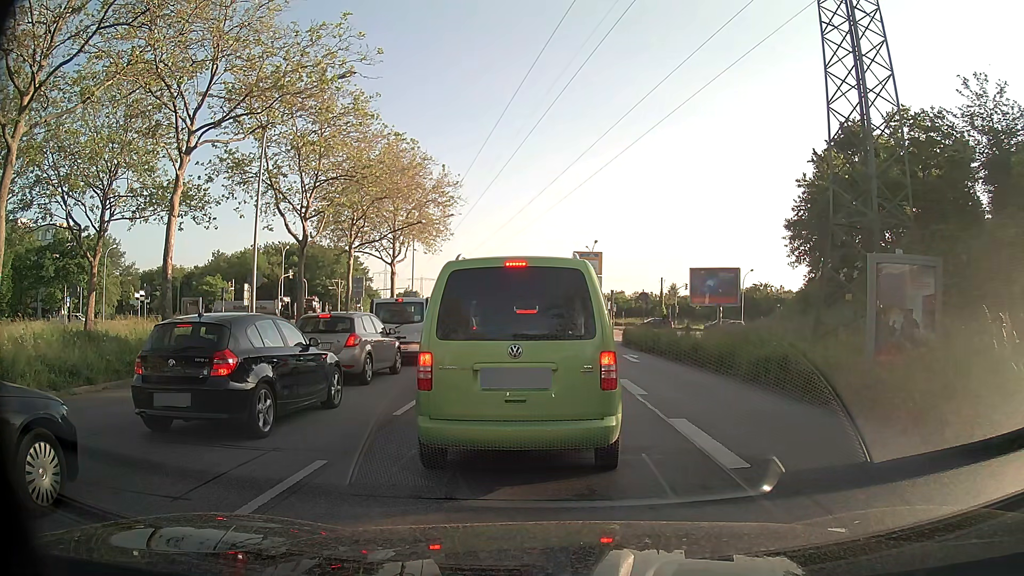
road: primary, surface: asphalt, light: Day
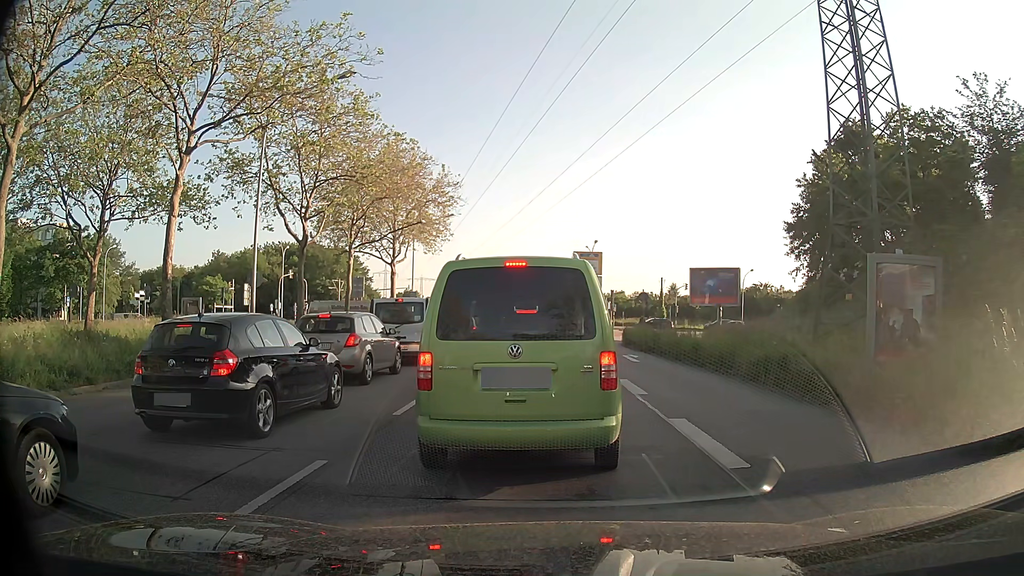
(0.0, 0.0) m; 0°
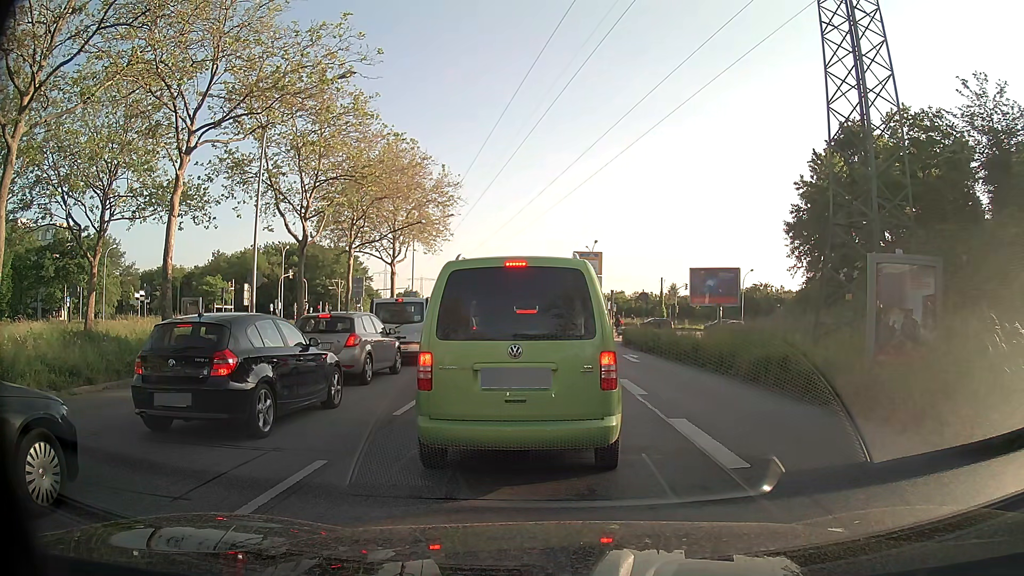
(0.0, 0.0) m; 0°
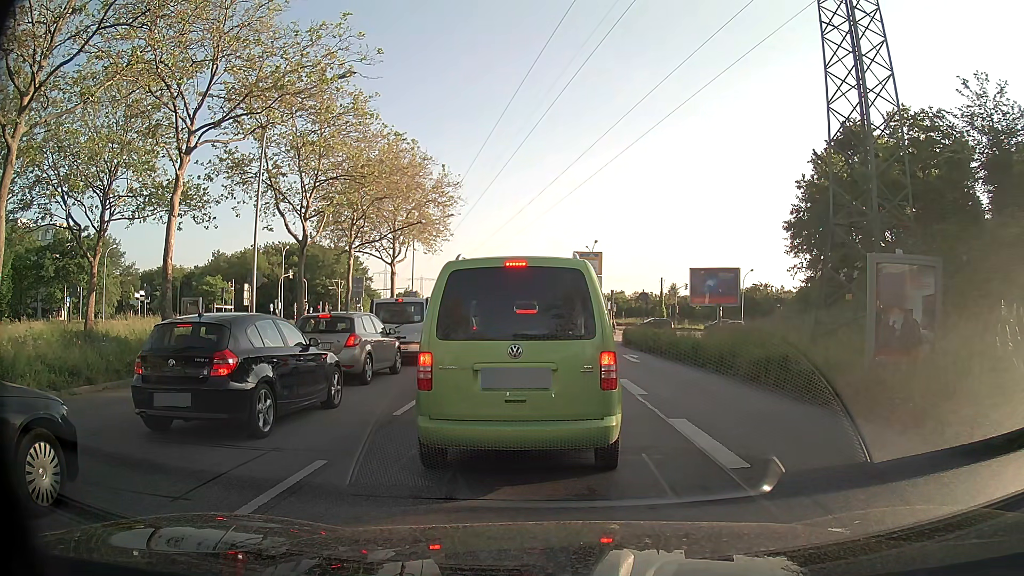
(0.0, 0.0) m; 0°
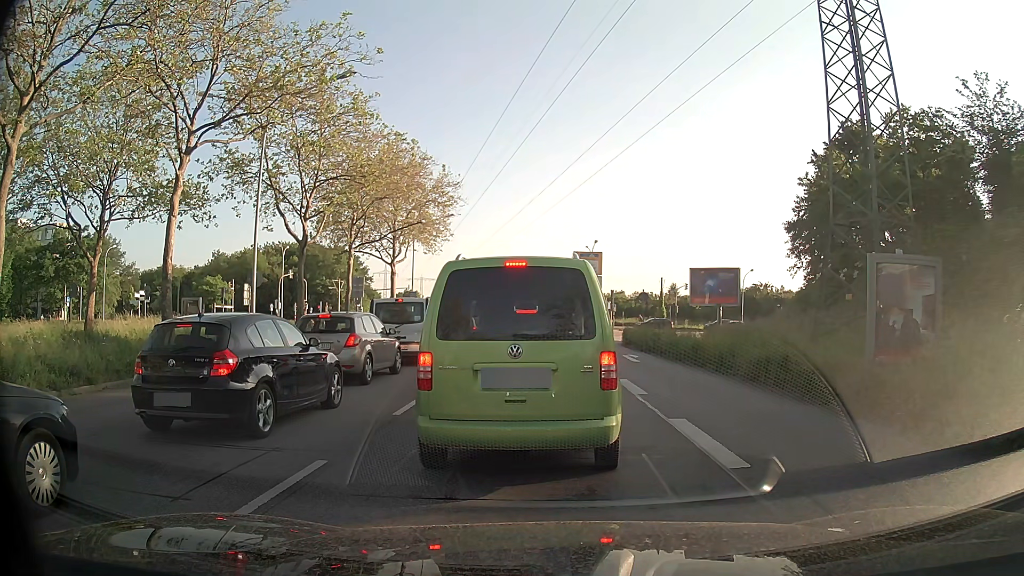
(0.0, 0.0) m; 0°
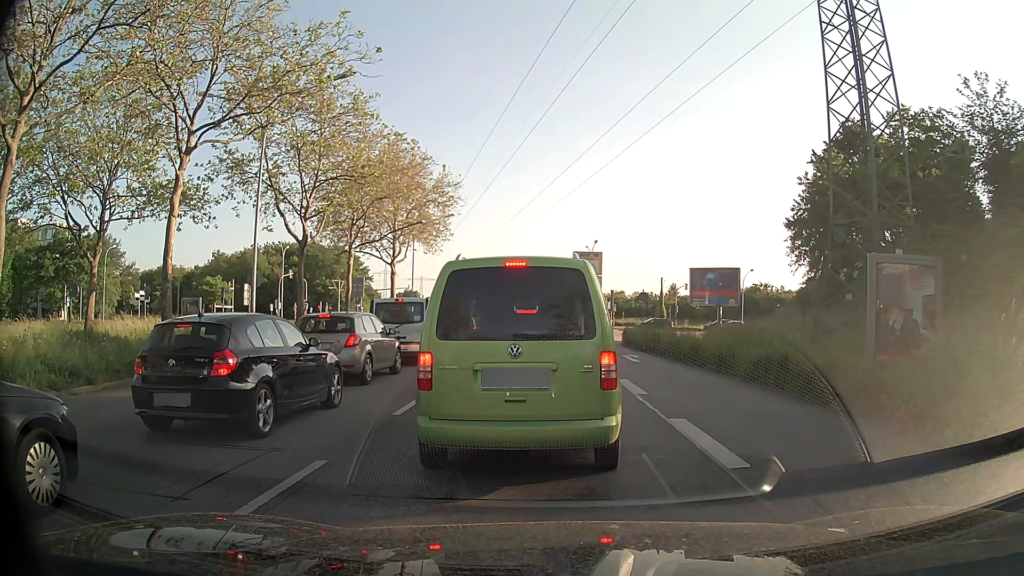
(0.0, 0.0) m; 0°
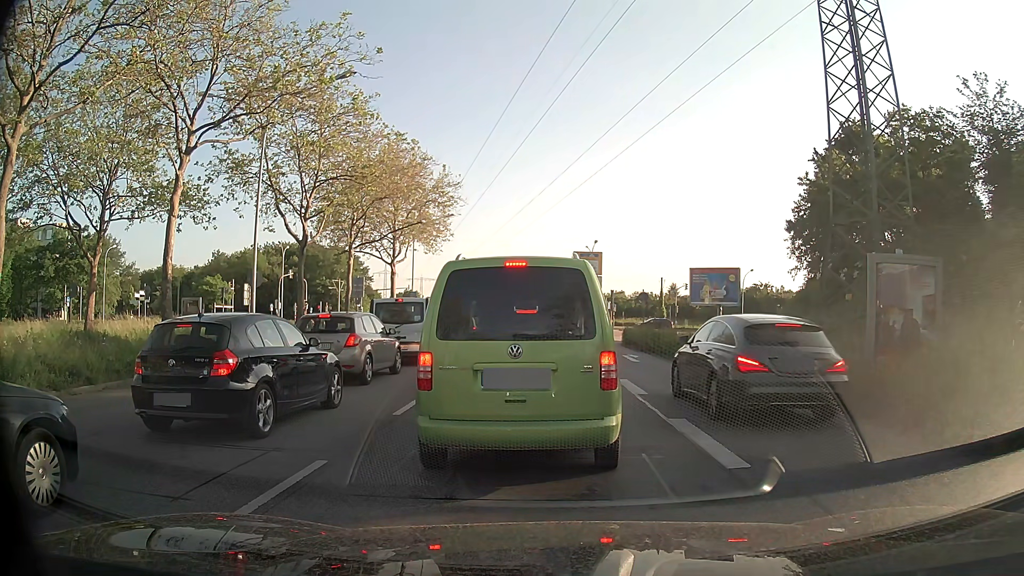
(0.0, 0.0) m; 0°
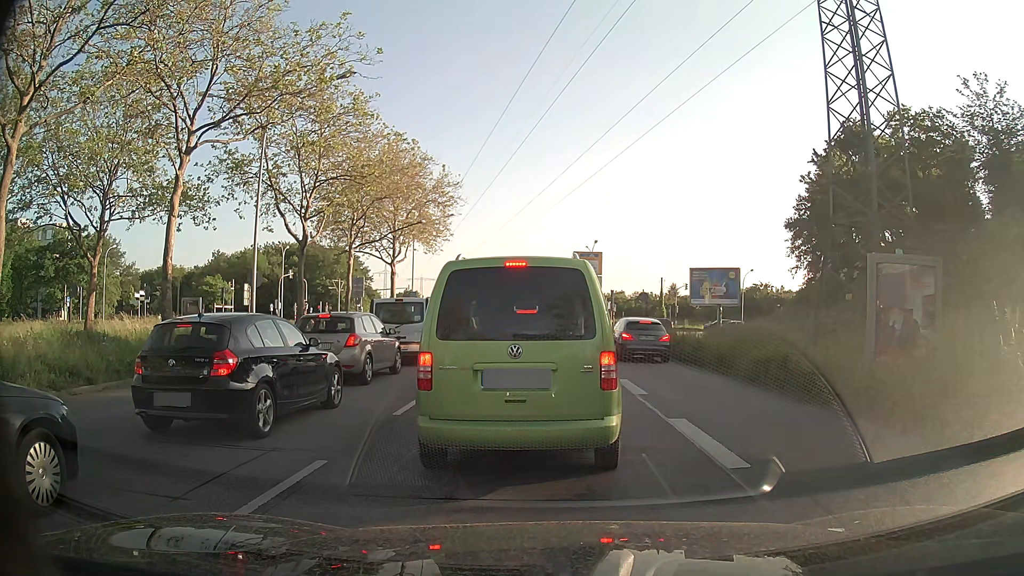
(0.0, 0.0) m; 0°
(0, +10) (+1, +20) (+1, +30) (+1, +40) (+1, +50) (+1, +60) (+1, +70) (+1, +80) (0, +90) (0, +100) m
